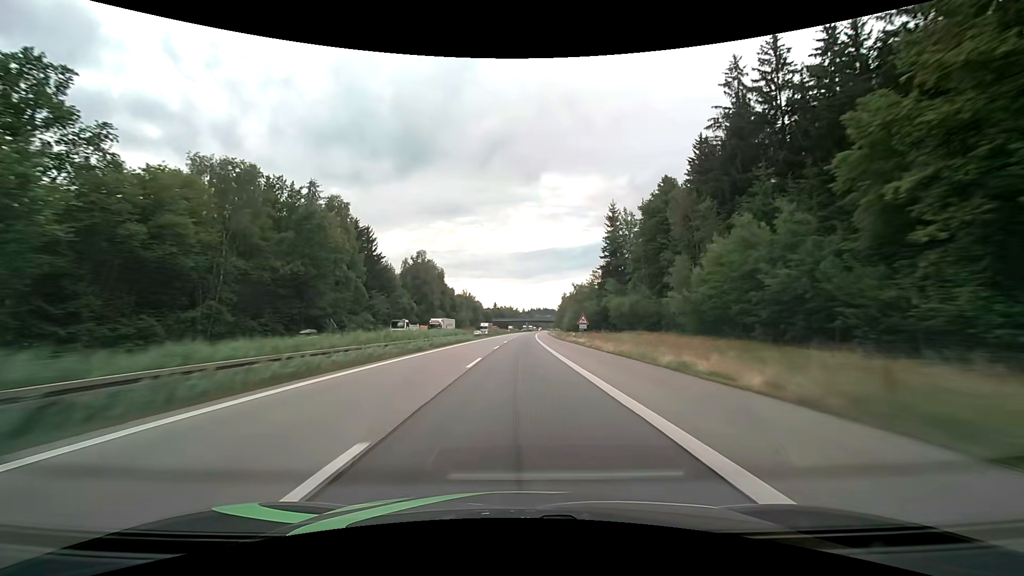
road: motorway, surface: asphalt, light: Day
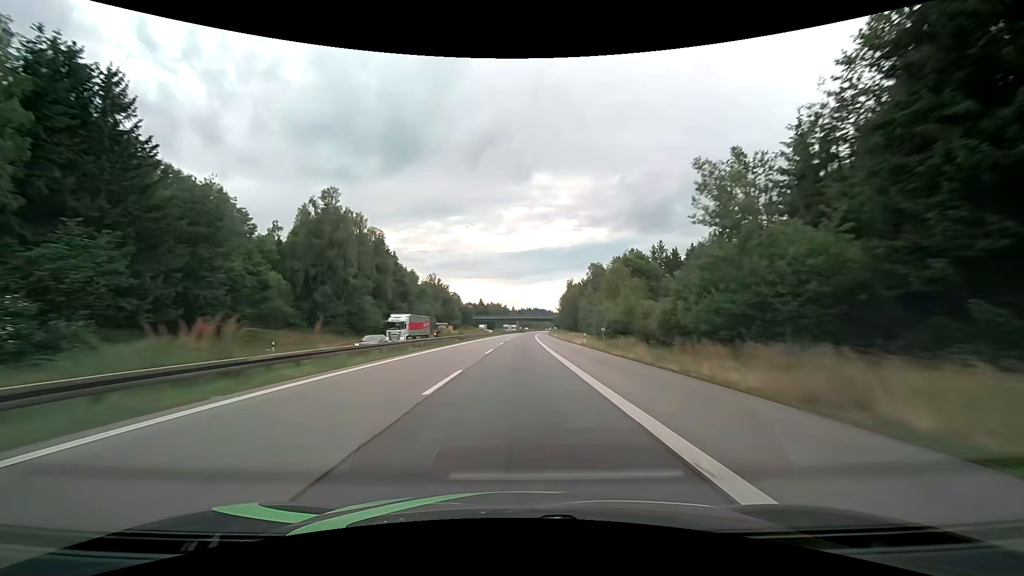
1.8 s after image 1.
(+0.6, +61.8) m; +1°
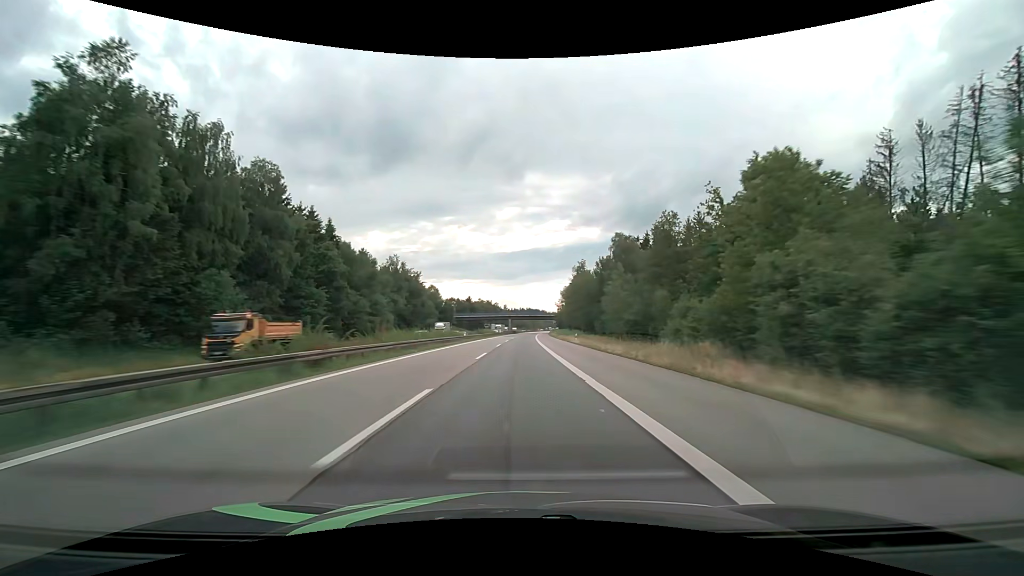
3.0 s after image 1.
(+0.3, +41.2) m; +1°
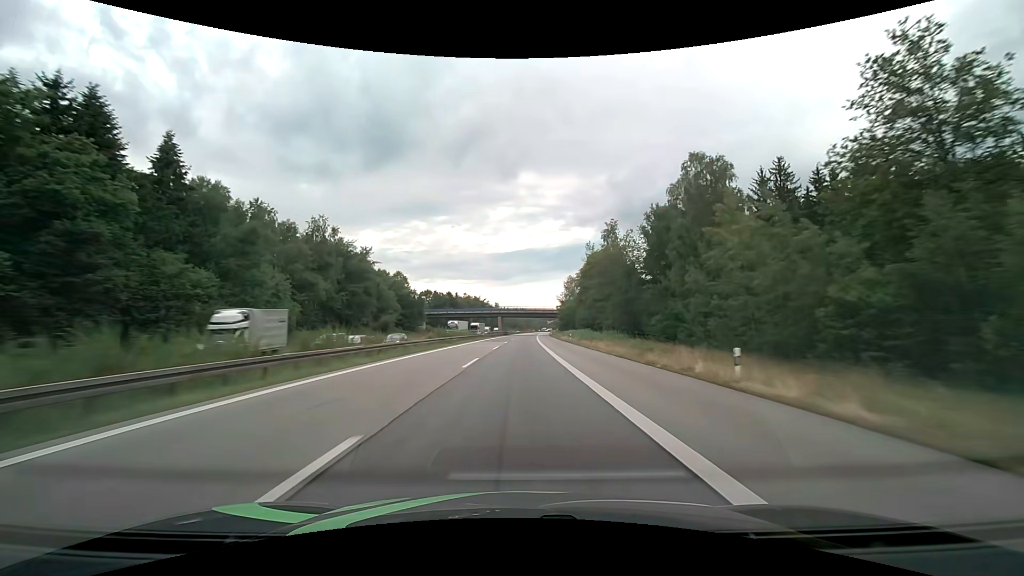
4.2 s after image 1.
(+0.2, +41.2) m; +1°
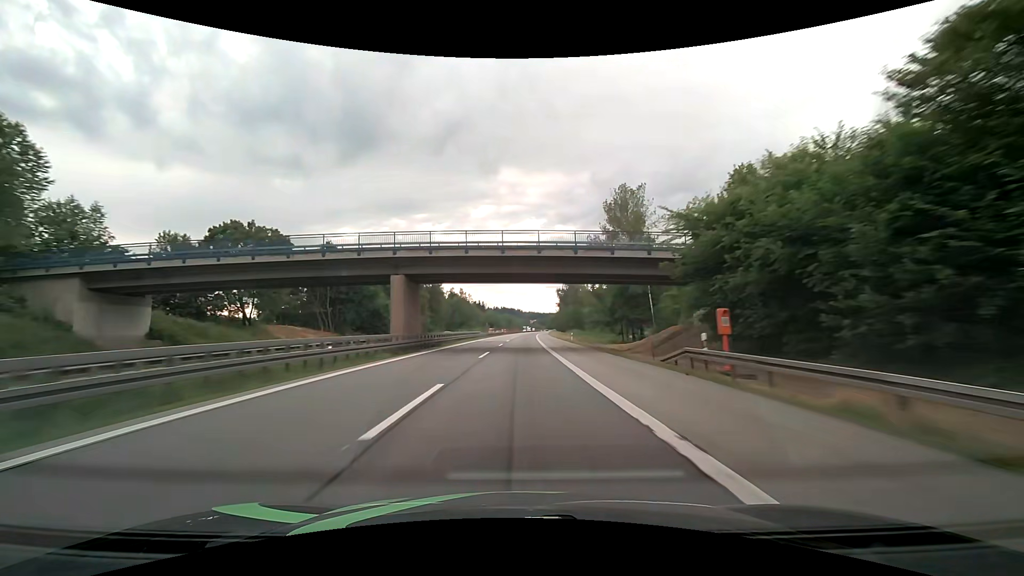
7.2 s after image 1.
(+2.0, +103.0) m; +2°
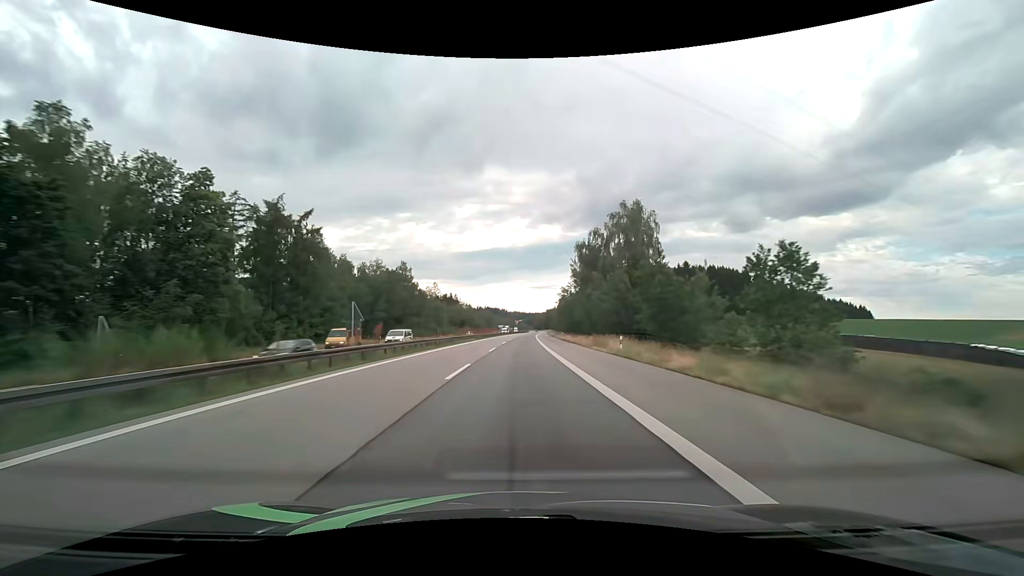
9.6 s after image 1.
(+1.2, +82.5) m; +2°
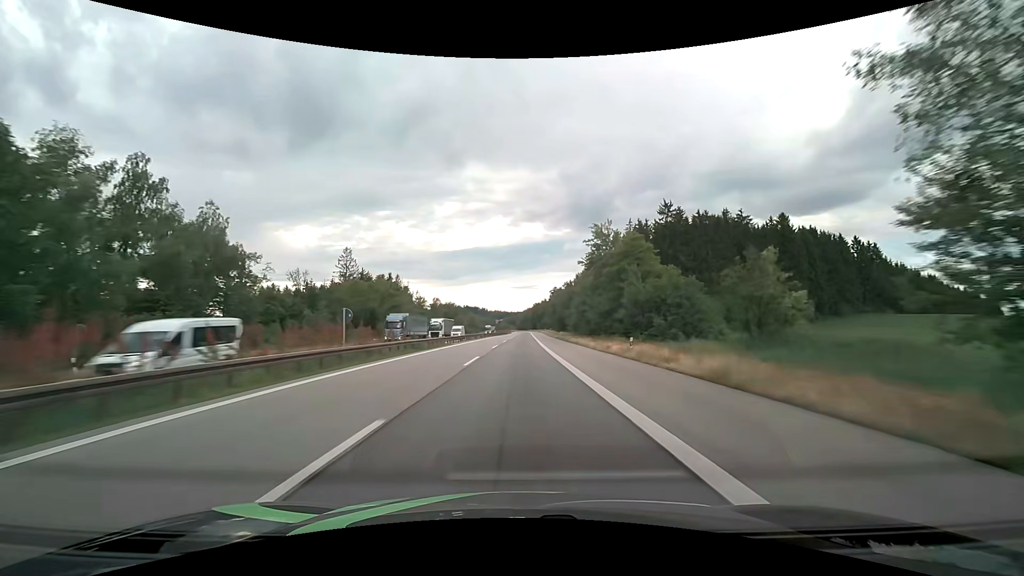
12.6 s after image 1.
(+2.0, +103.0) m; +2°
